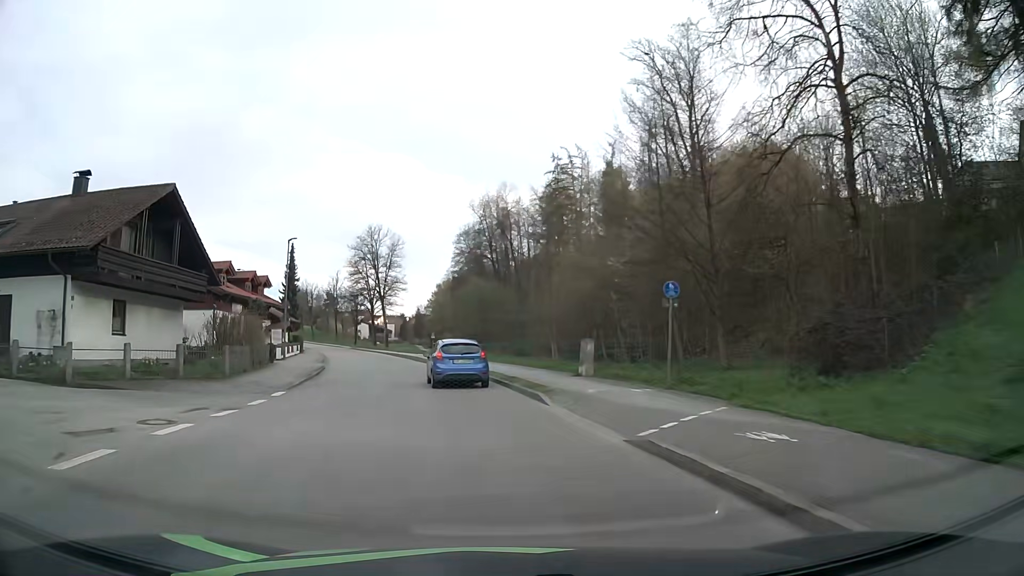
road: unclassified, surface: asphalt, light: Day
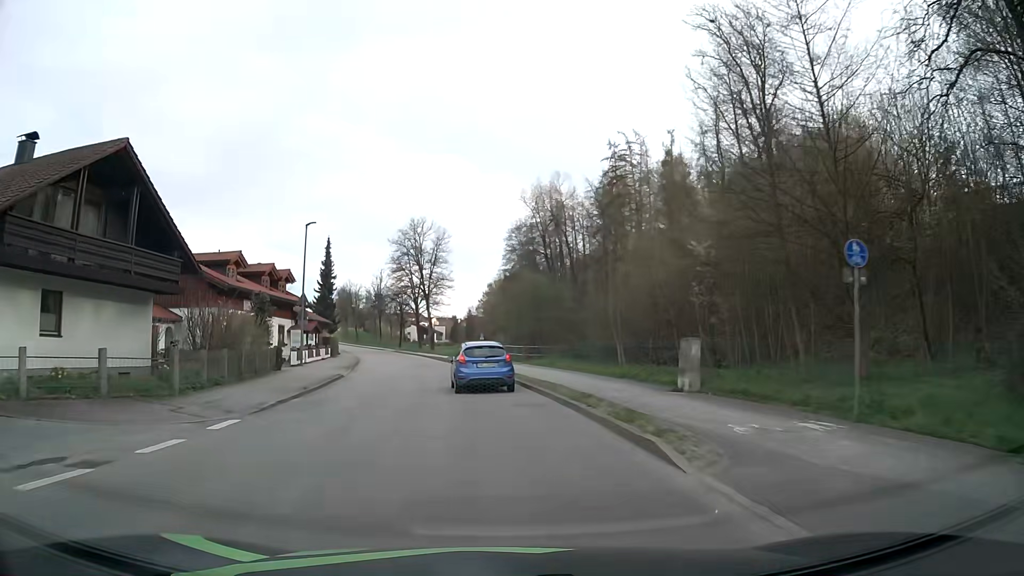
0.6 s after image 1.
(-0.3, +7.3) m; -5°
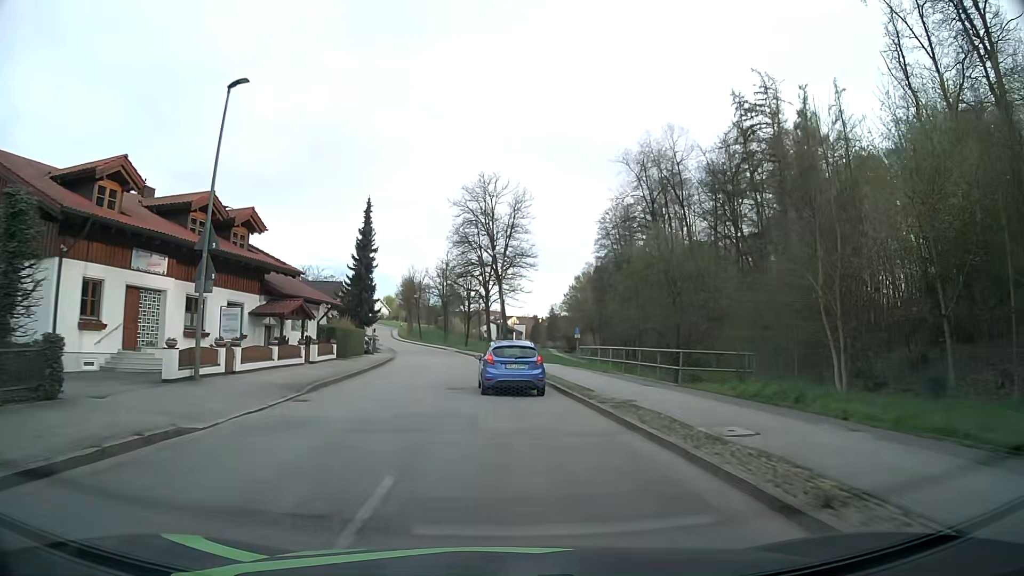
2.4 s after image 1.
(-1.7, +21.8) m; -7°
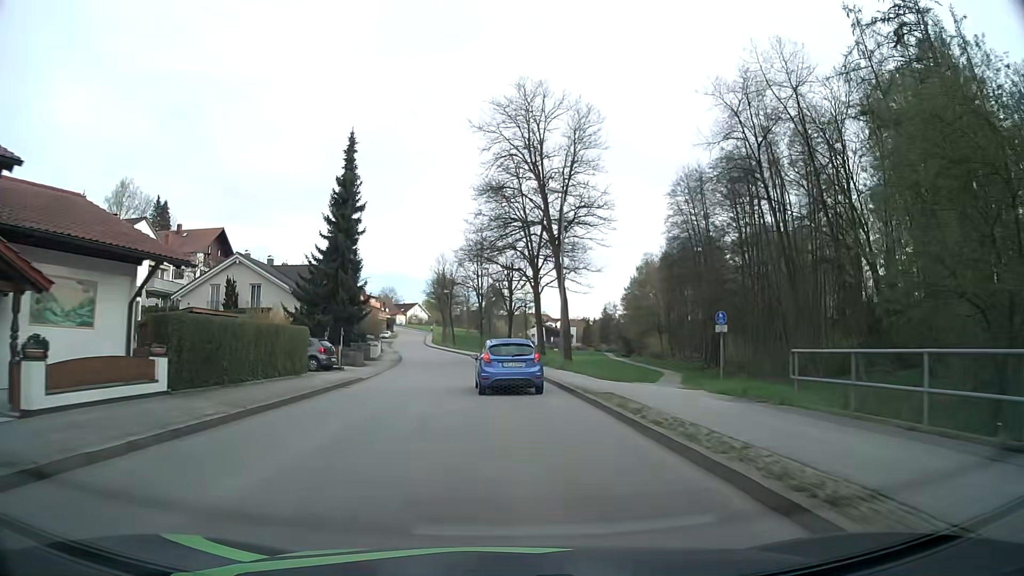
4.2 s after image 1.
(-0.8, +22.5) m; -4°
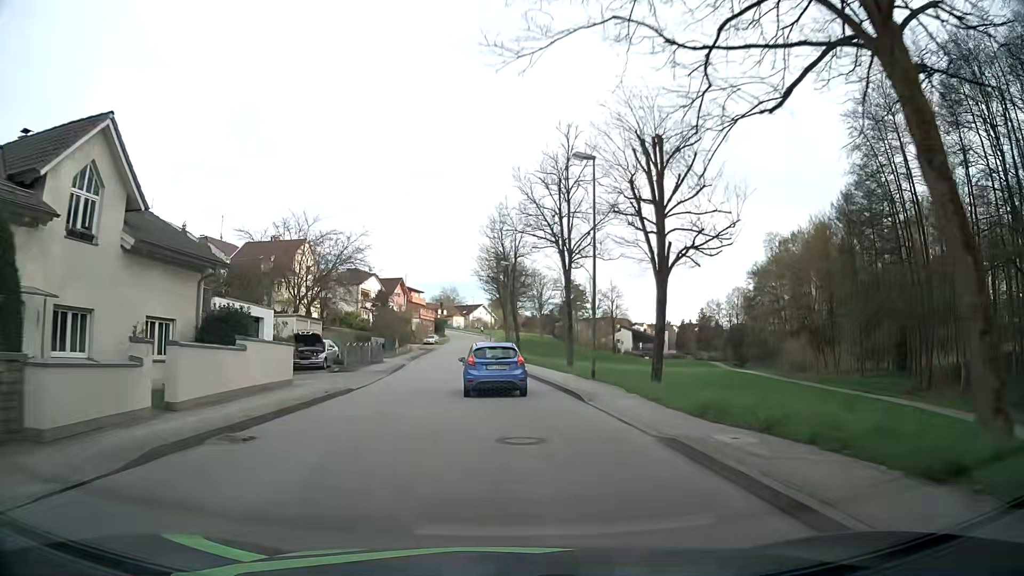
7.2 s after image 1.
(-2.1, +38.6) m; -6°
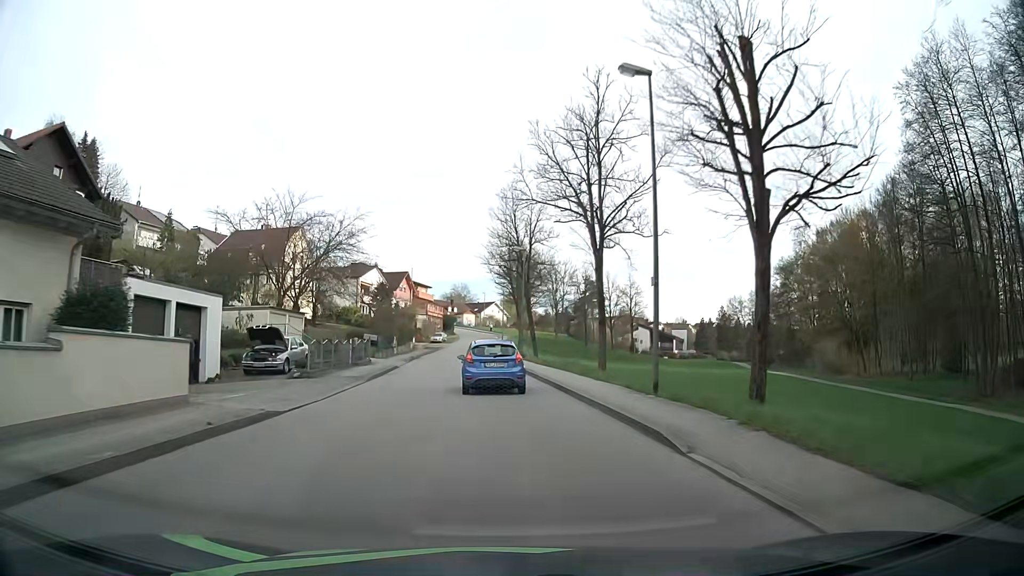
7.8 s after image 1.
(0.0, +7.9) m; -1°
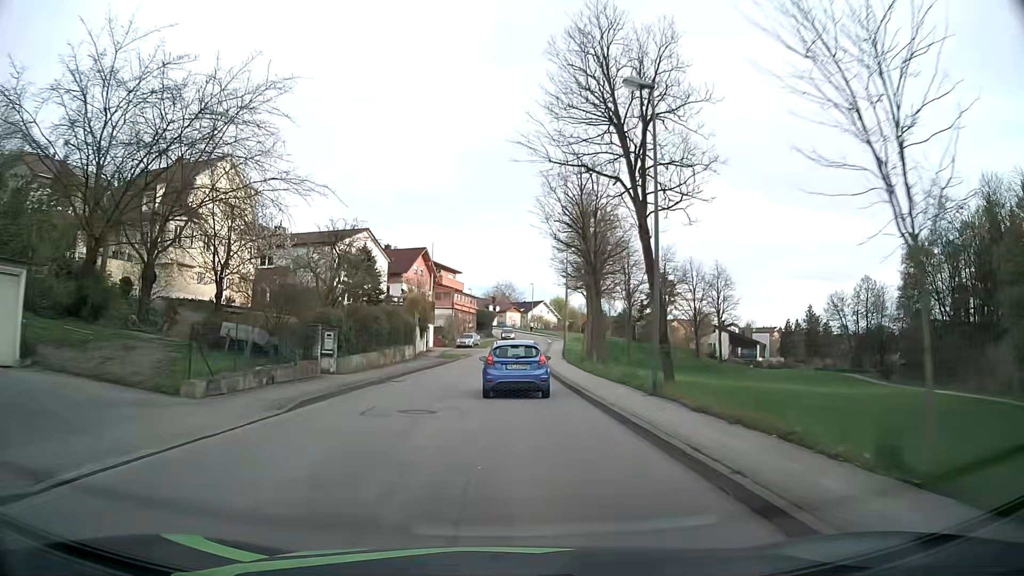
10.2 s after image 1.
(-1.1, +31.9) m; -4°
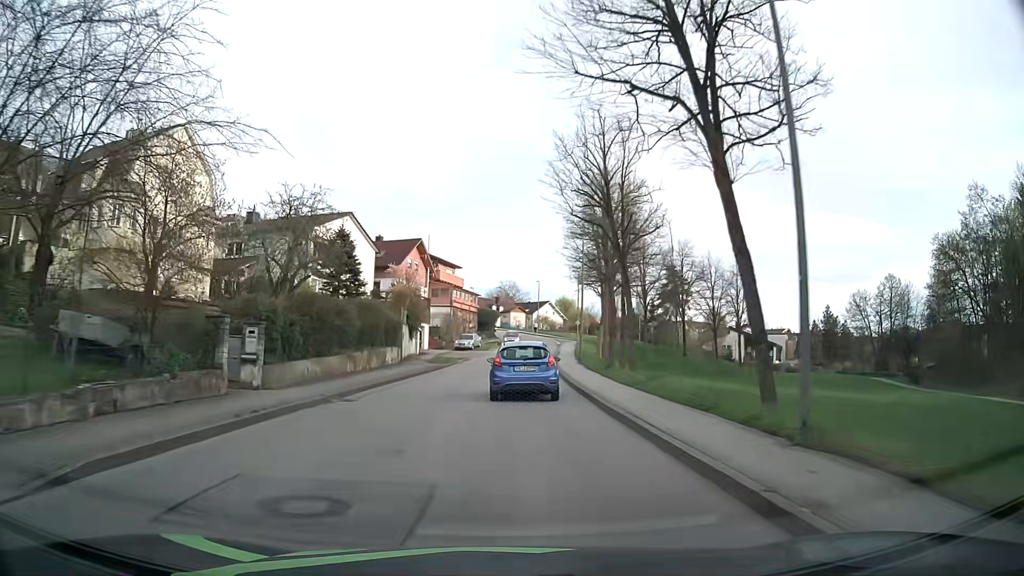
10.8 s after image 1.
(0.0, +8.0) m; 0°
(0, +10) (0, +20) (0, +30) (+1, +40) (+2, +50) (+3, +60) (+4, +70) (+4, +80) (+3, +90) (+2, +100) m
